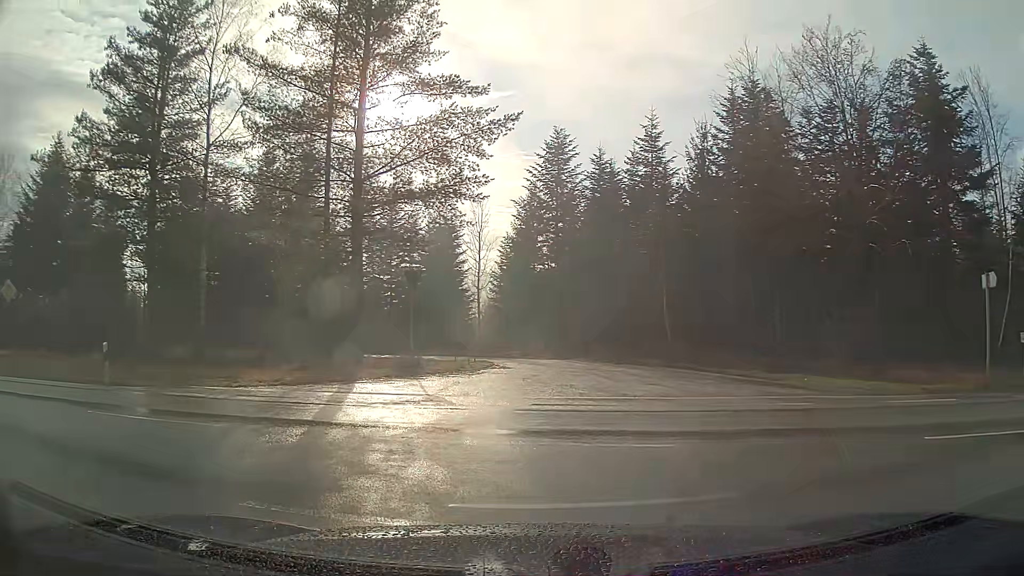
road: tertiary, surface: asphalt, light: Day
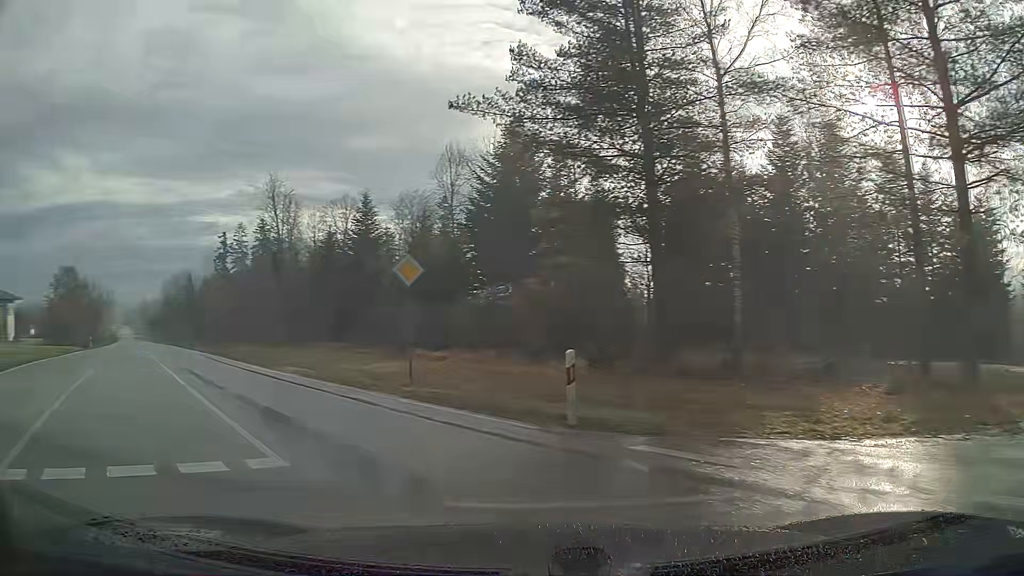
(-3.5, +7.9) m; -42°
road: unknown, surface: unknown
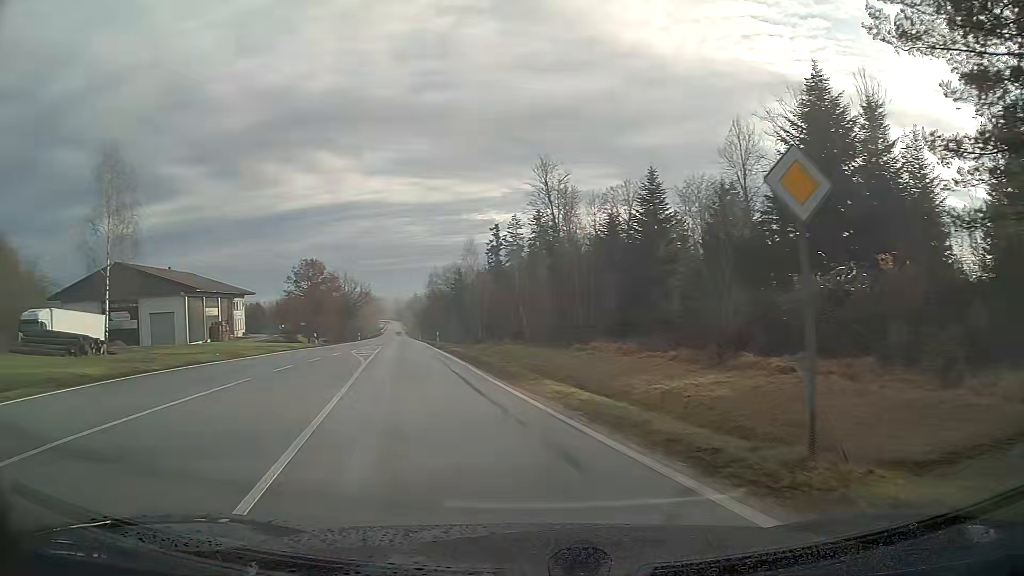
(-1.9, +9.4) m; -21°
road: secondary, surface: asphalt
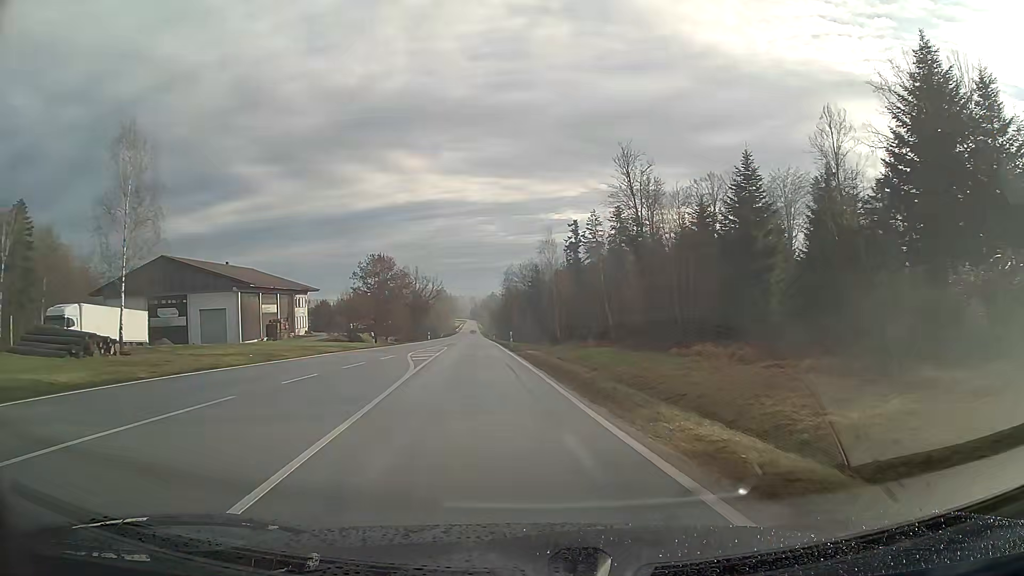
(-0.3, +5.9) m; -3°
